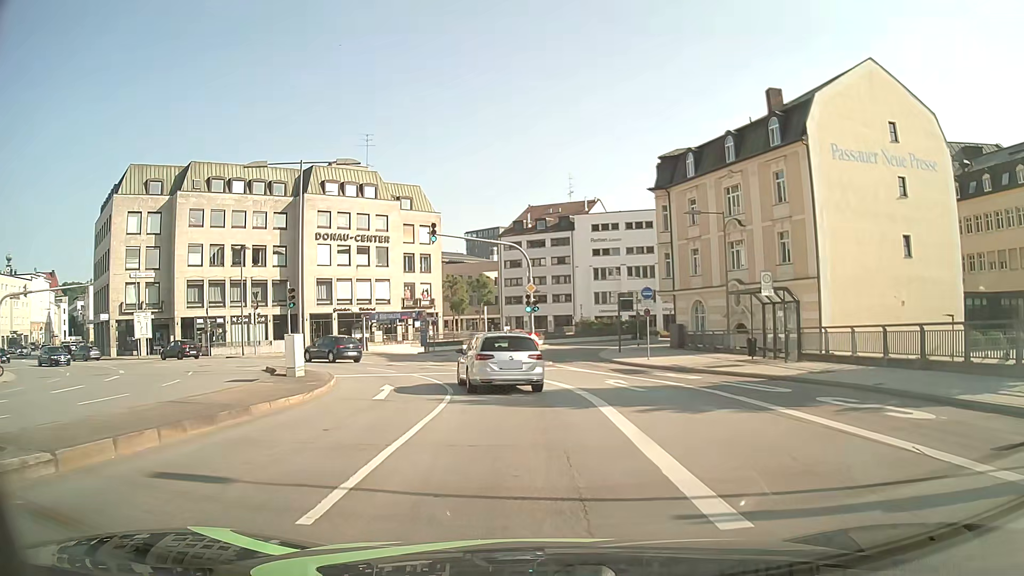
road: primary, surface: asphalt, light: Day
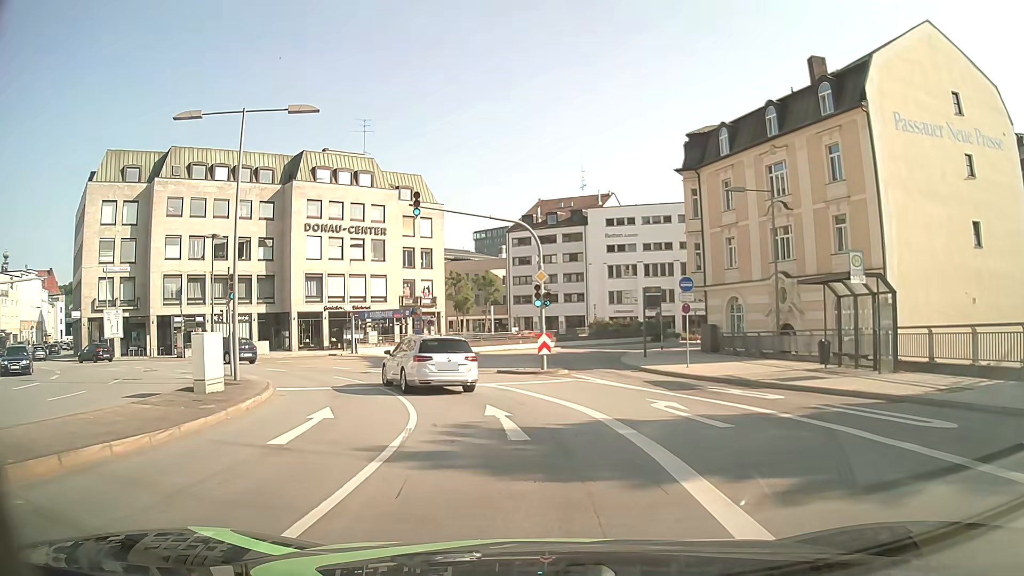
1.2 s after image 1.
(0.0, +6.5) m; 0°
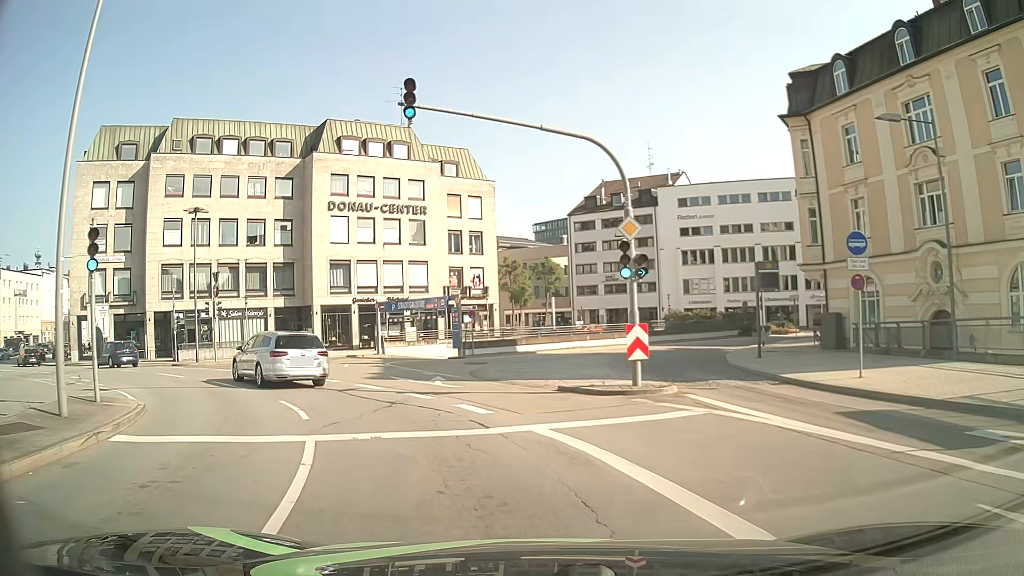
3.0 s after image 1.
(-0.3, +10.2) m; -4°
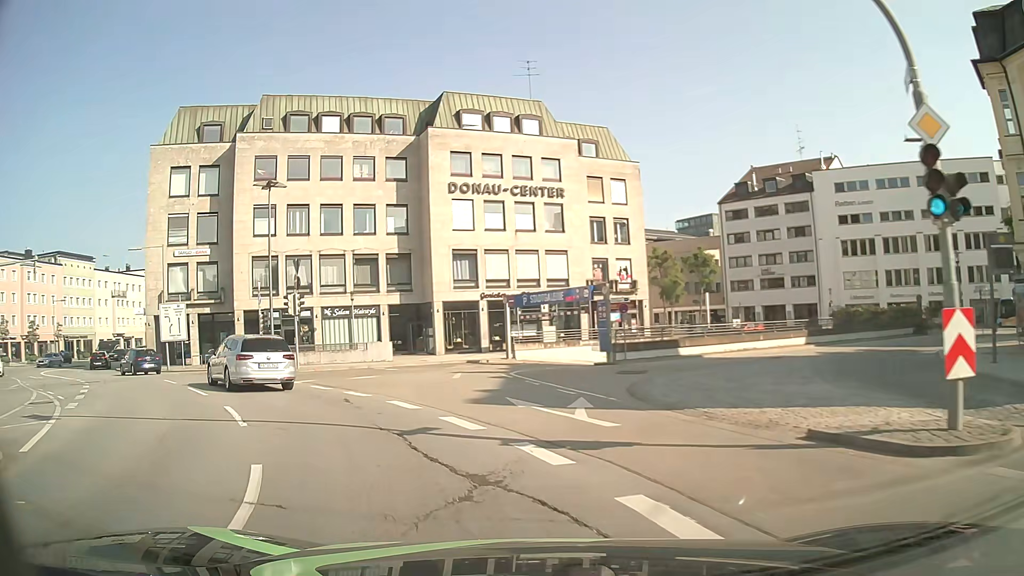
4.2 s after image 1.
(-0.8, +7.6) m; -11°
